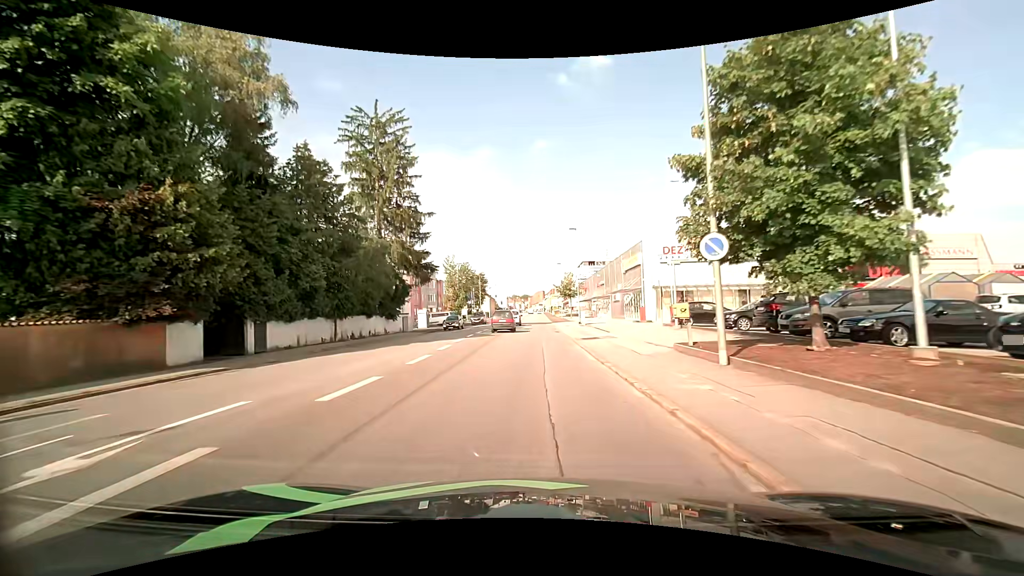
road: tertiary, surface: asphalt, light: Day
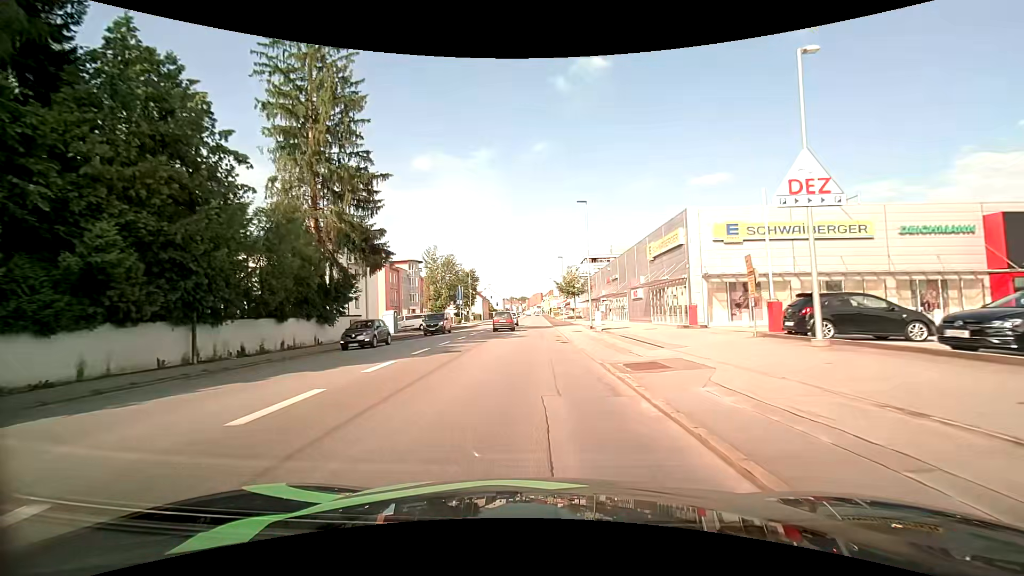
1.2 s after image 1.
(0.0, +13.7) m; 0°
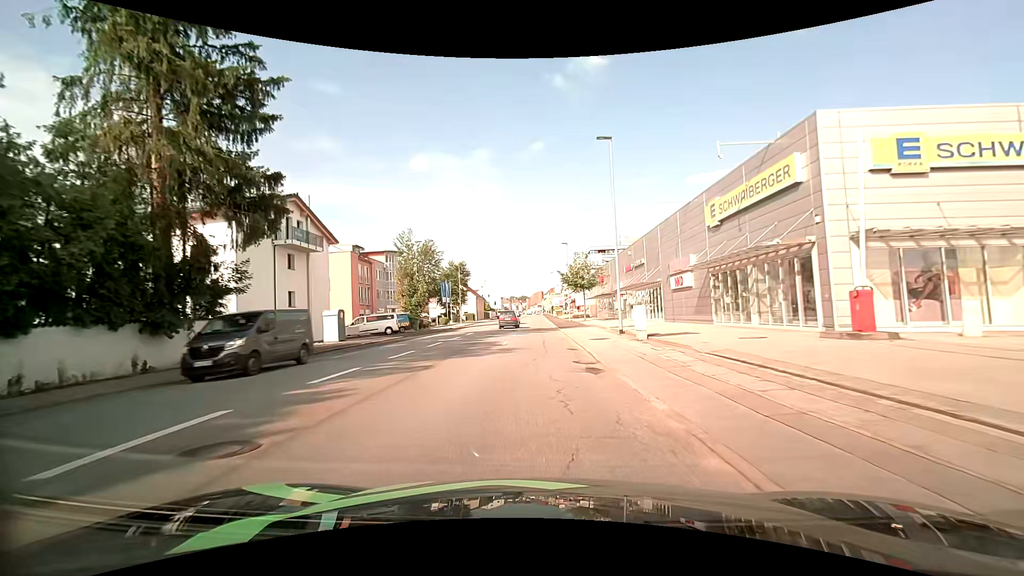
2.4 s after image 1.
(0.0, +14.2) m; 0°
(0, +10) (0, +20) (0, +30) (0, +40) (0, +50) (0, +60) (0, +70) (0, +80) (0, +90) (0, +100) m
